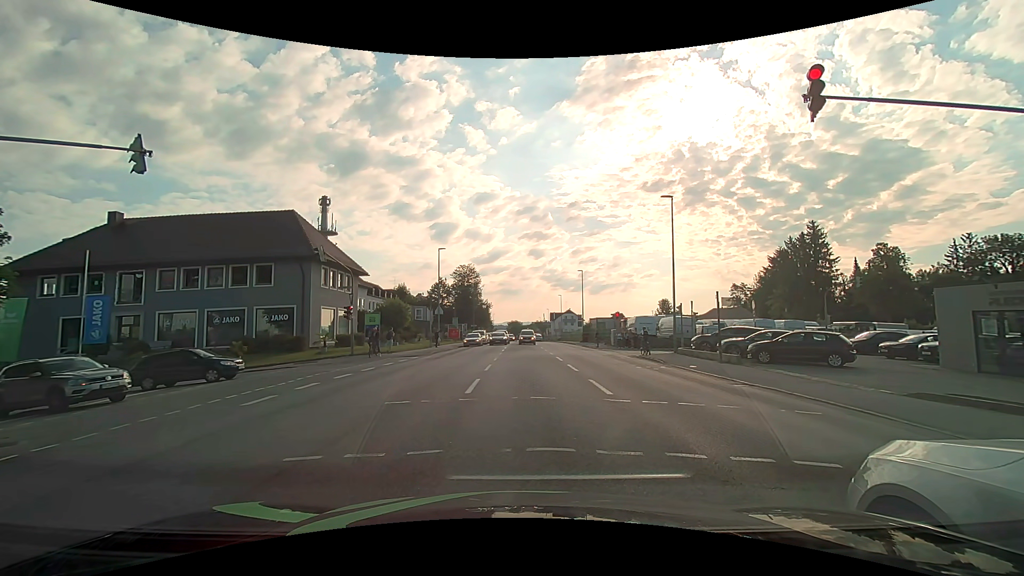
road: tertiary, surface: asphalt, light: Day
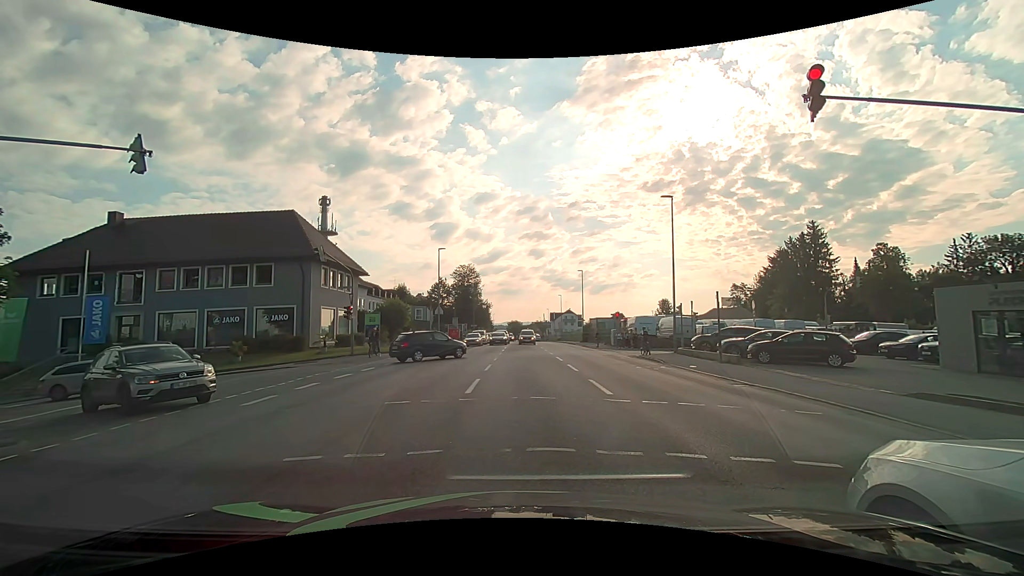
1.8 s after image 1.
(0.0, 0.0) m; 0°
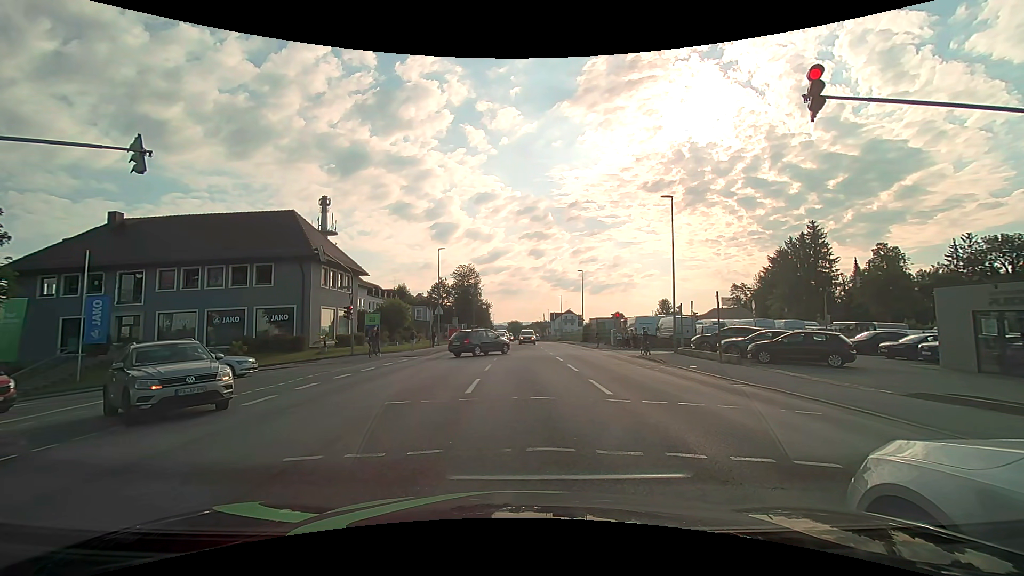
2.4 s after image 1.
(0.0, 0.0) m; 0°
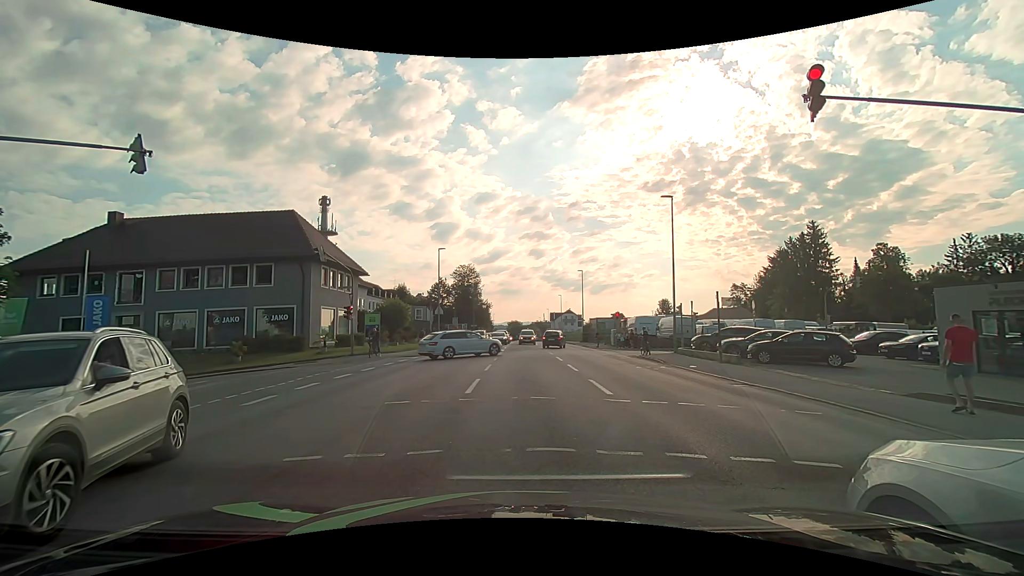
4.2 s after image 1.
(0.0, 0.0) m; 0°
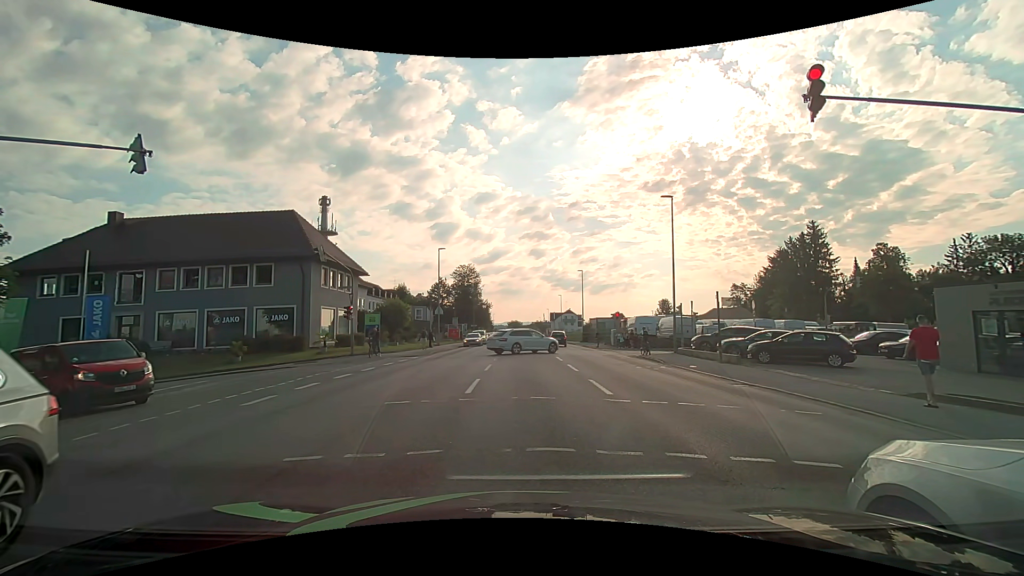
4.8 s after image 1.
(0.0, 0.0) m; 0°
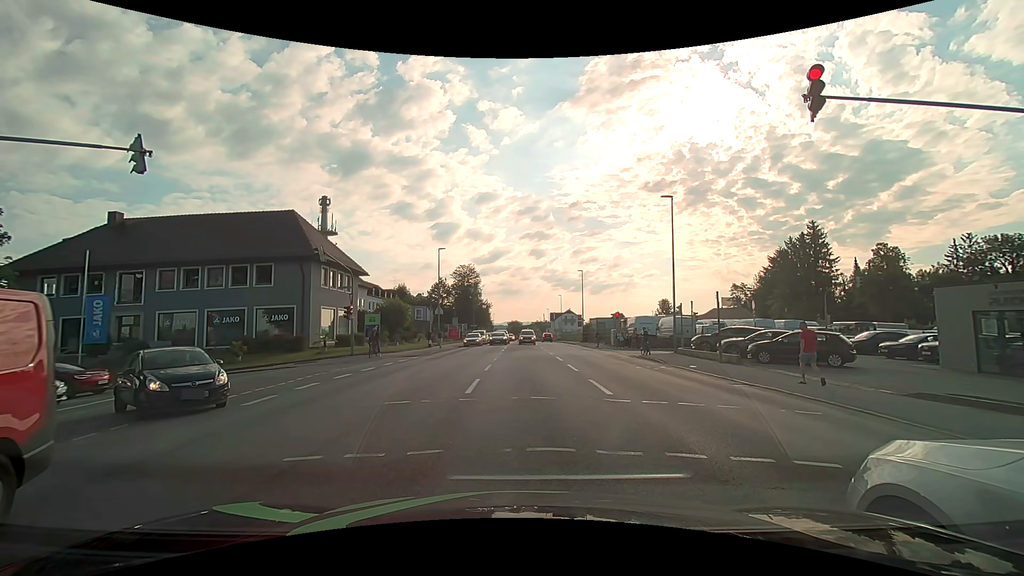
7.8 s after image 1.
(0.0, 0.0) m; 0°
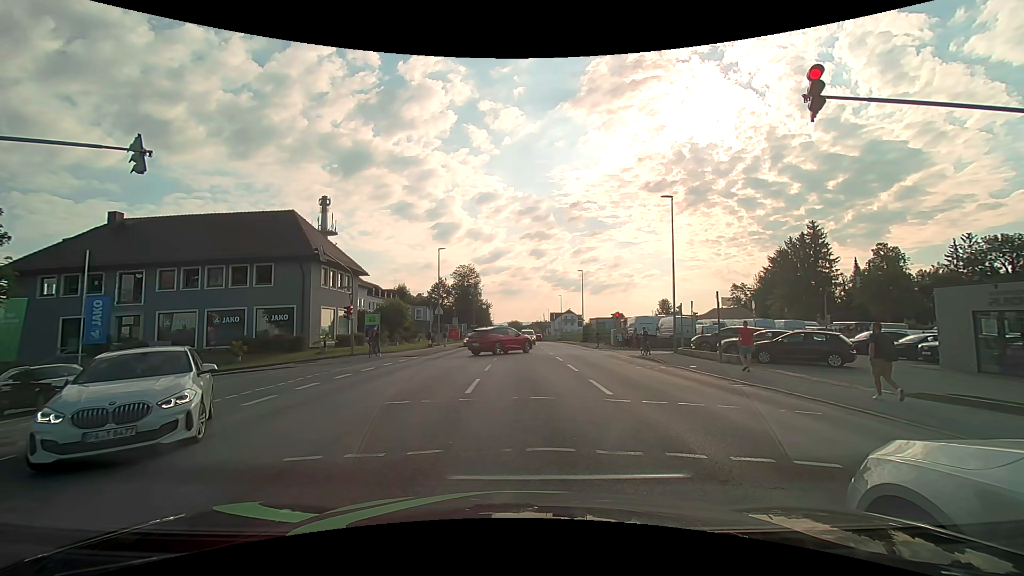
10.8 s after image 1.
(0.0, 0.0) m; 0°
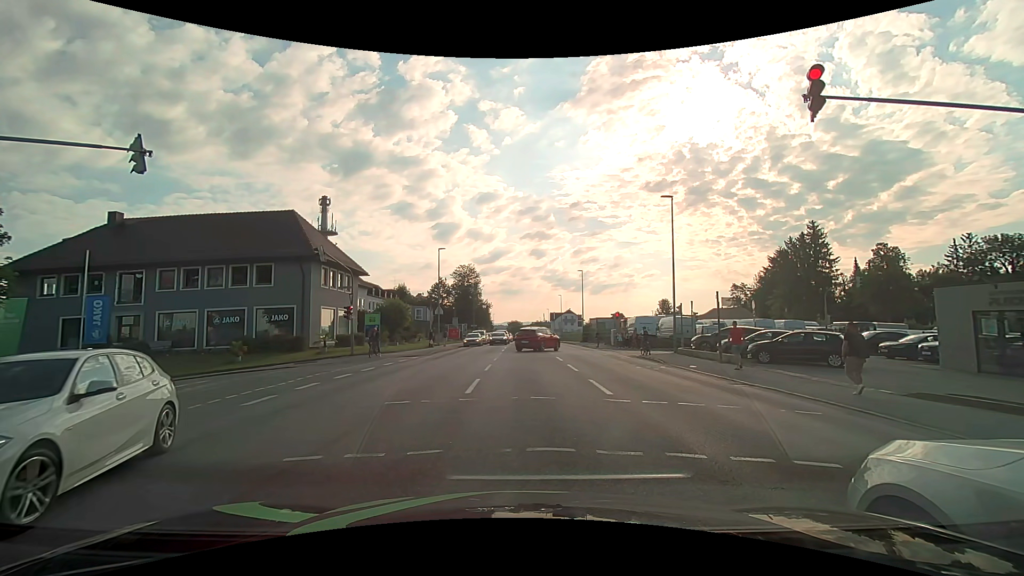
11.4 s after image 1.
(0.0, 0.0) m; 0°
